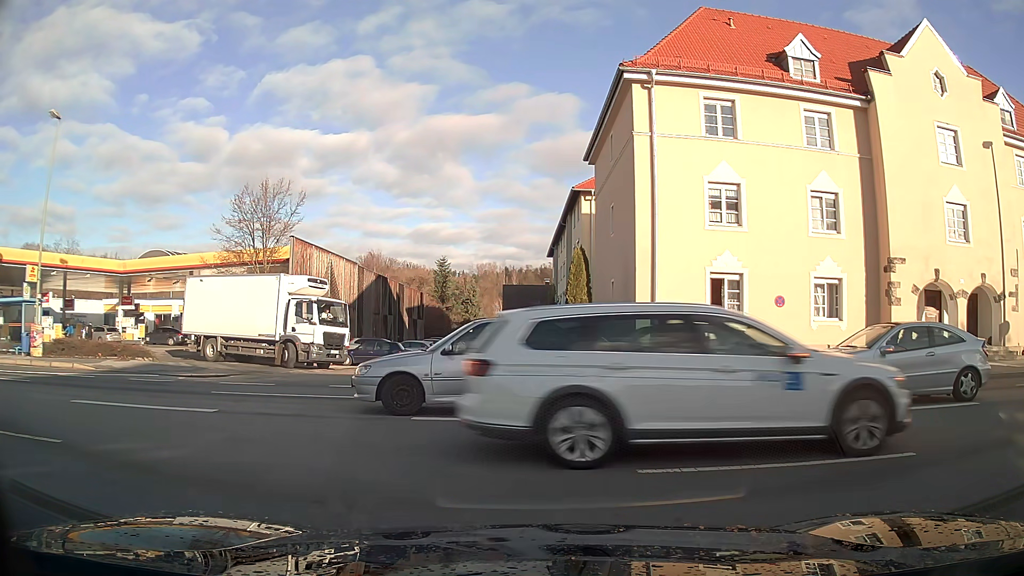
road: residential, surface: asphalt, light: Day
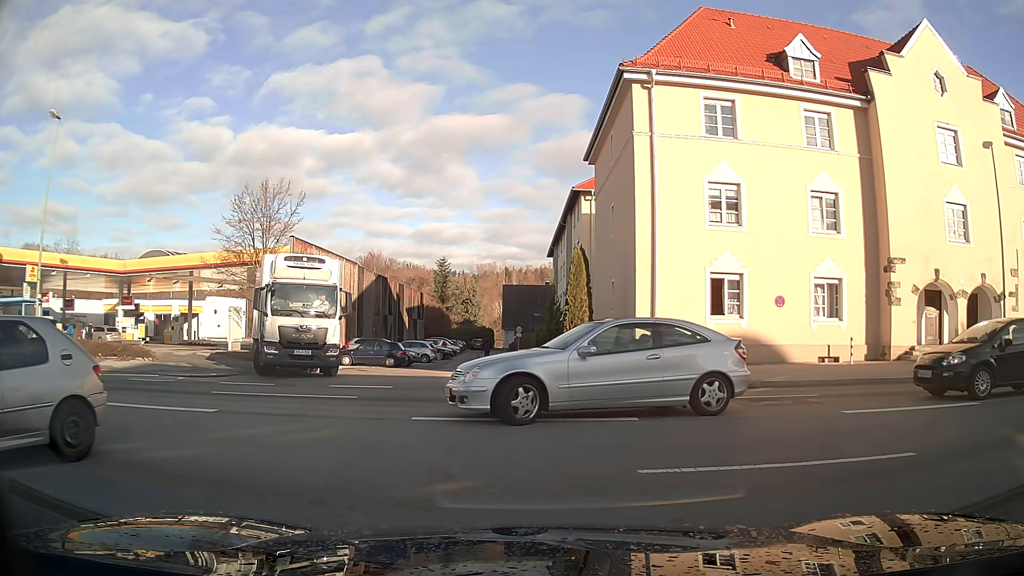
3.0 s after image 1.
(0.0, 0.0) m; 0°
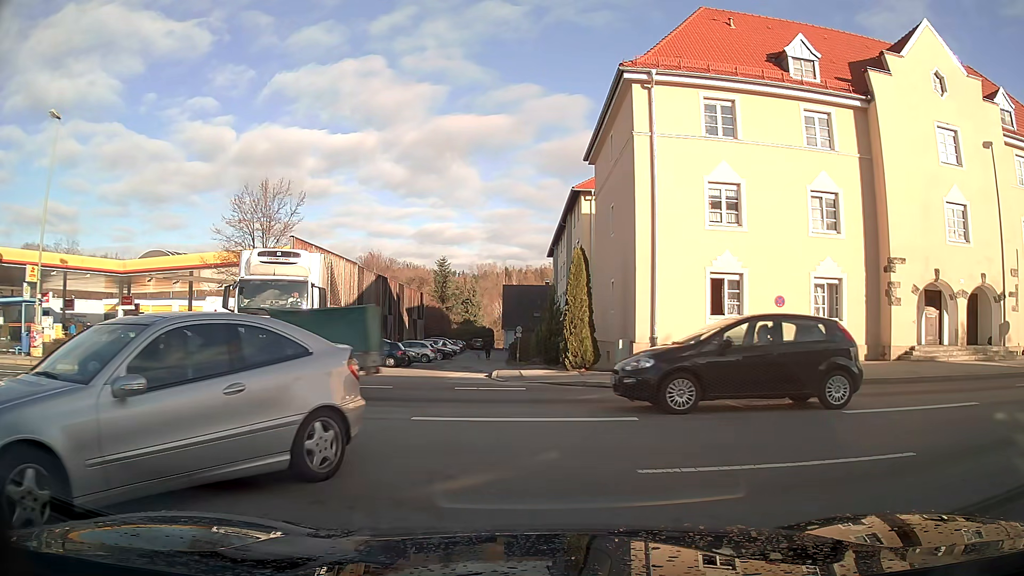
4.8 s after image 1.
(0.0, 0.0) m; 0°
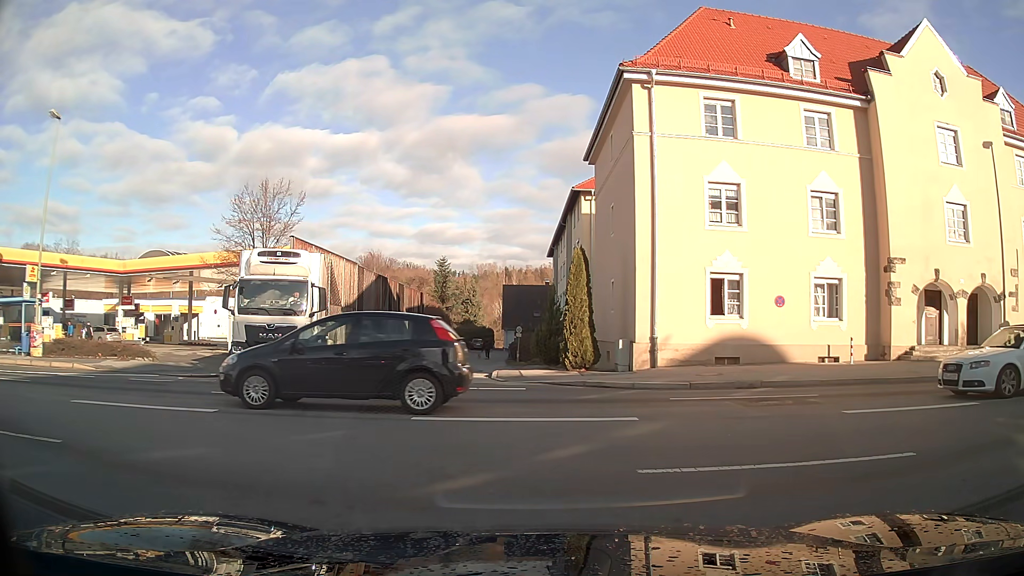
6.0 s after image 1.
(0.0, 0.0) m; 0°
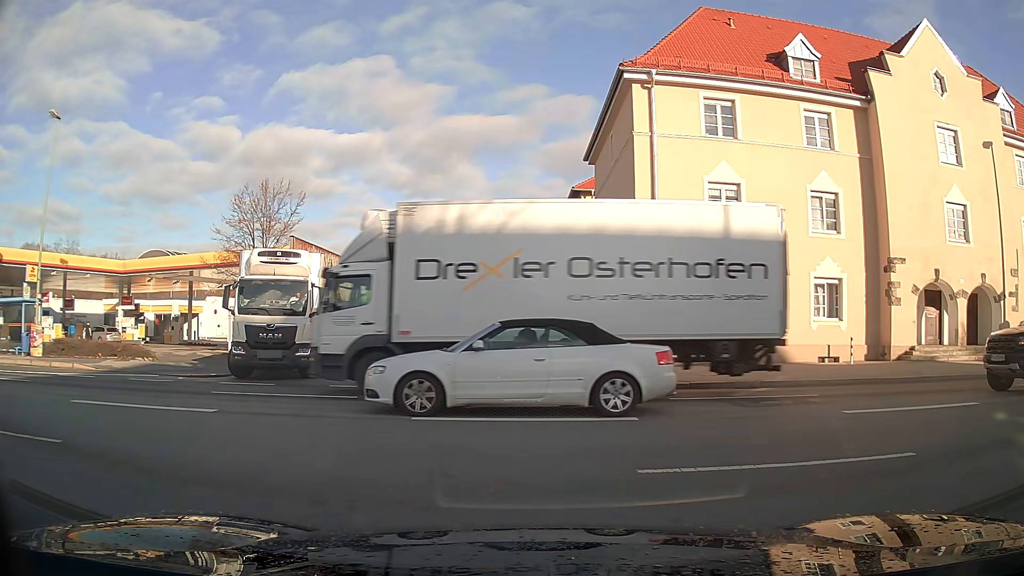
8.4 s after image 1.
(0.0, 0.0) m; 0°
